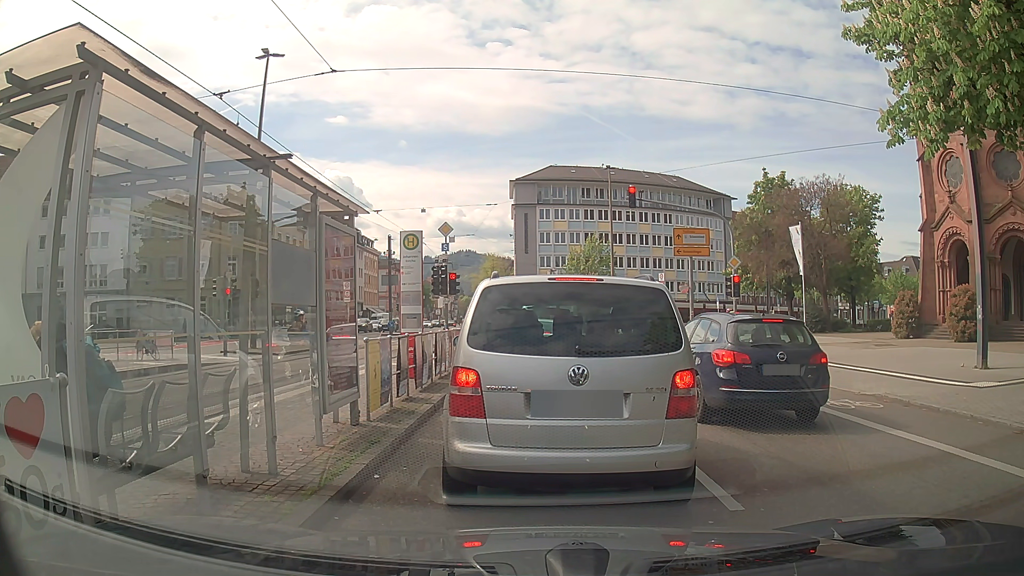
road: secondary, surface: asphalt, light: Day
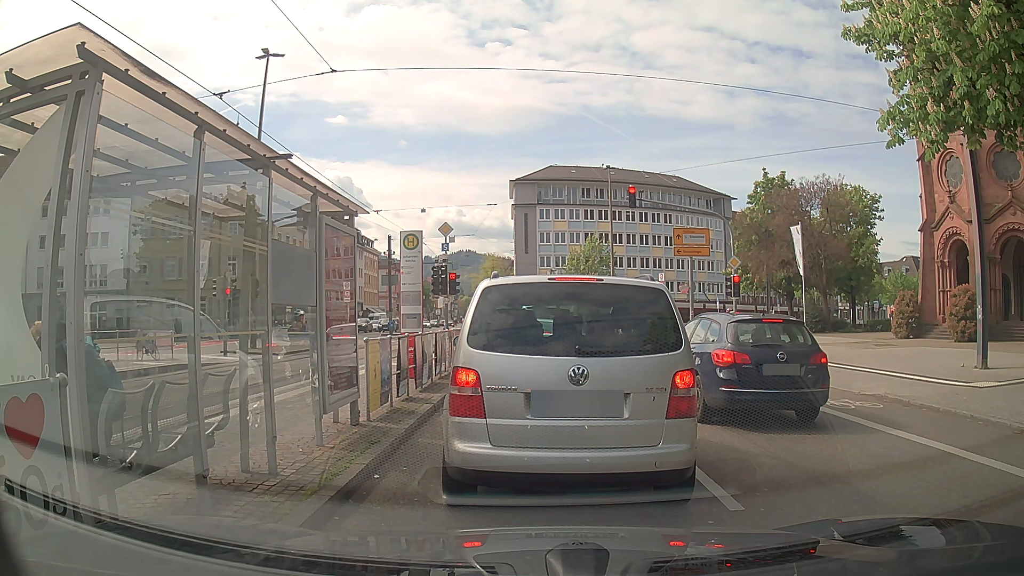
(0.0, 0.0) m; 0°
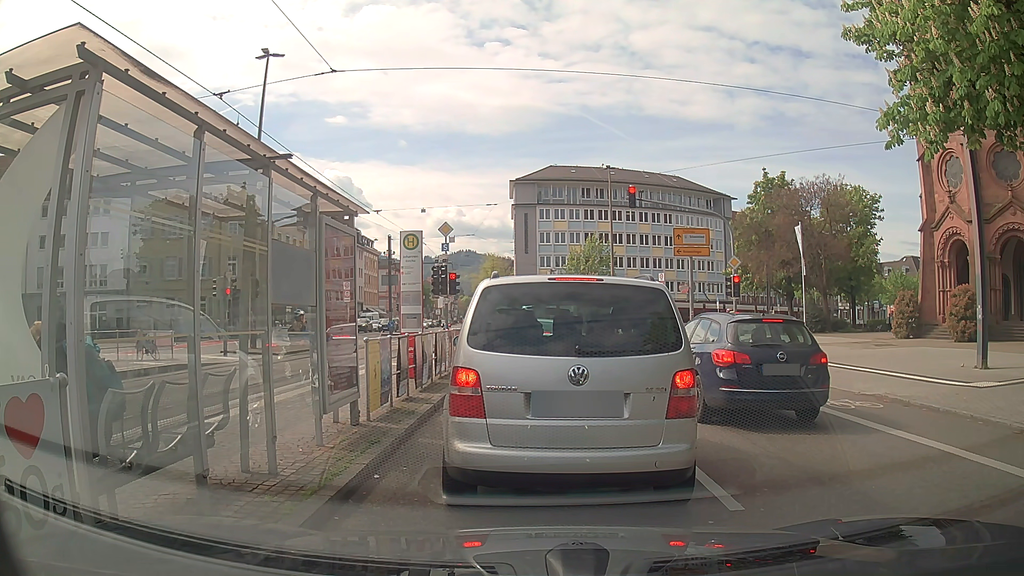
(0.0, 0.0) m; 0°
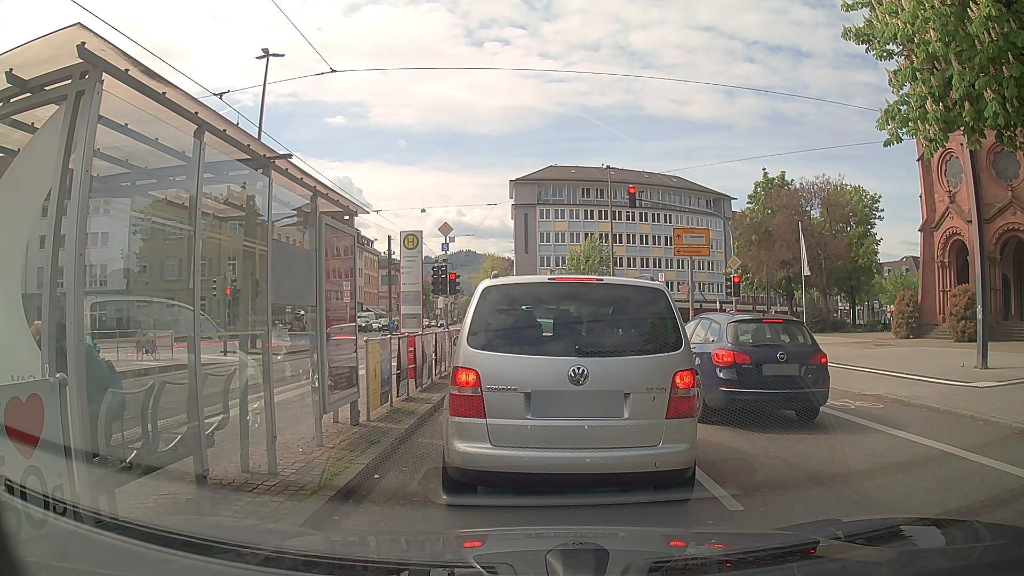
(0.0, 0.0) m; 0°
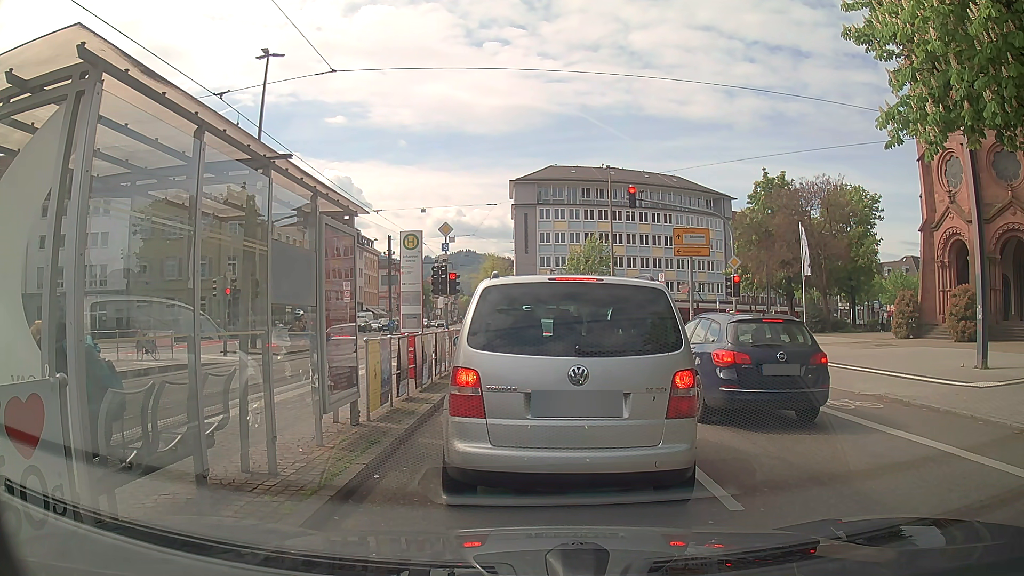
(0.0, 0.0) m; 0°
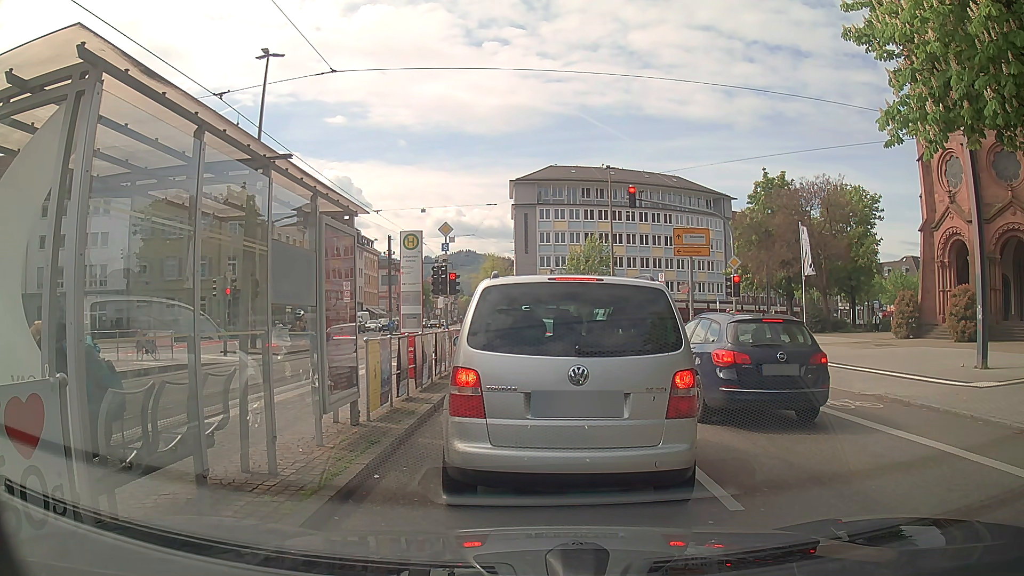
(0.0, 0.0) m; 0°
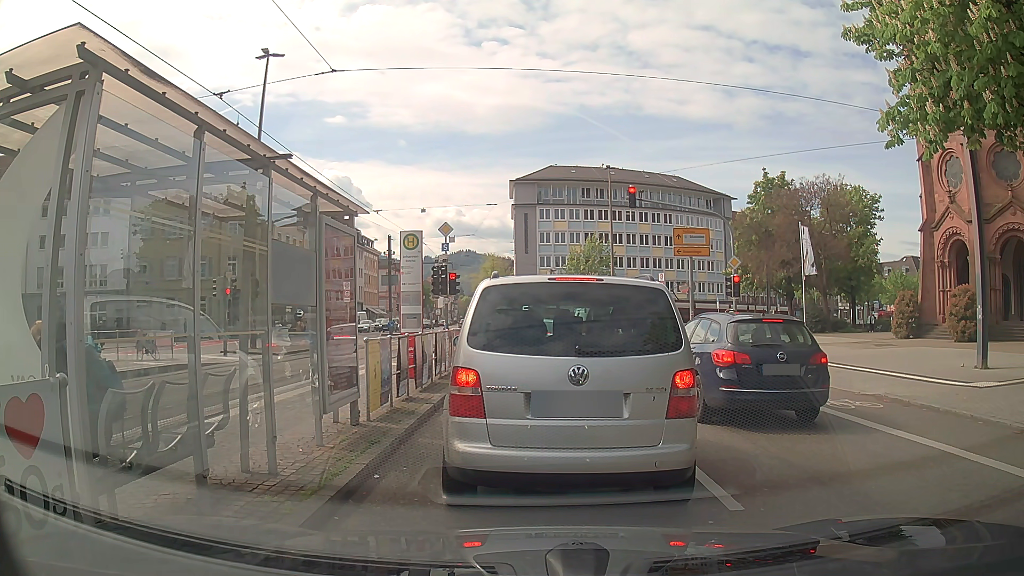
(0.0, 0.0) m; 0°
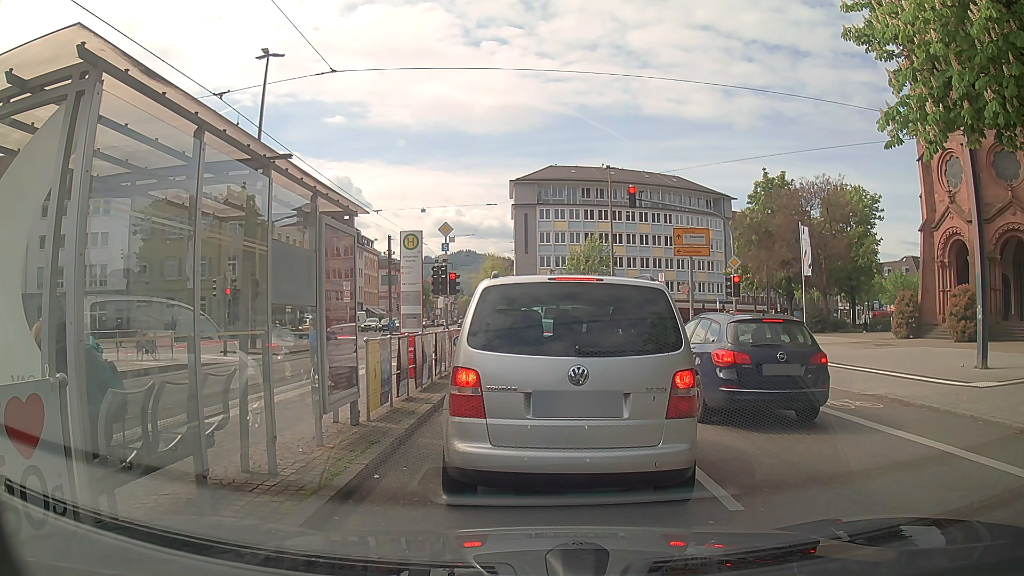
(0.0, 0.0) m; 0°
